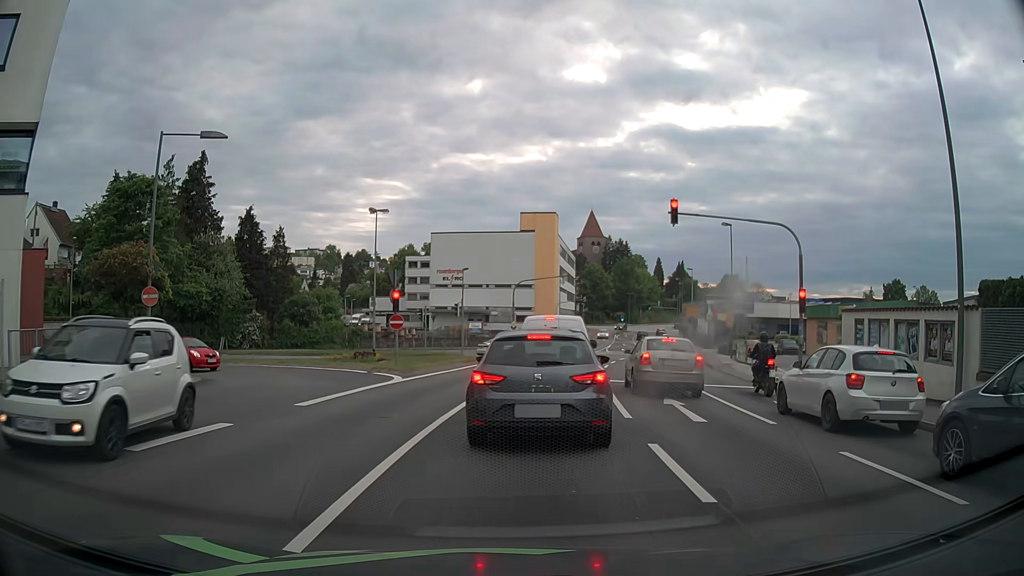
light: Day
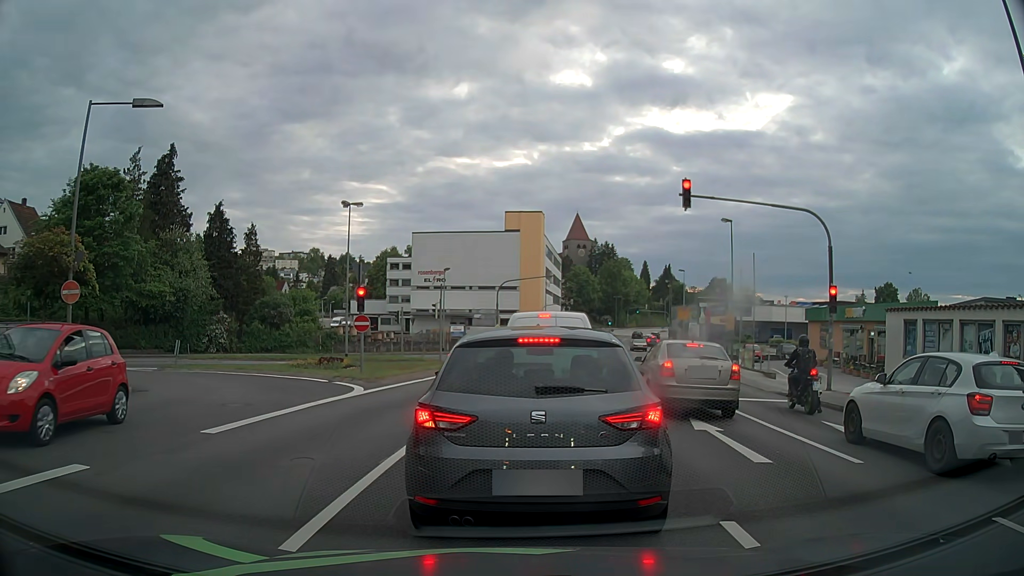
(0.0, +3.5) m; +1°
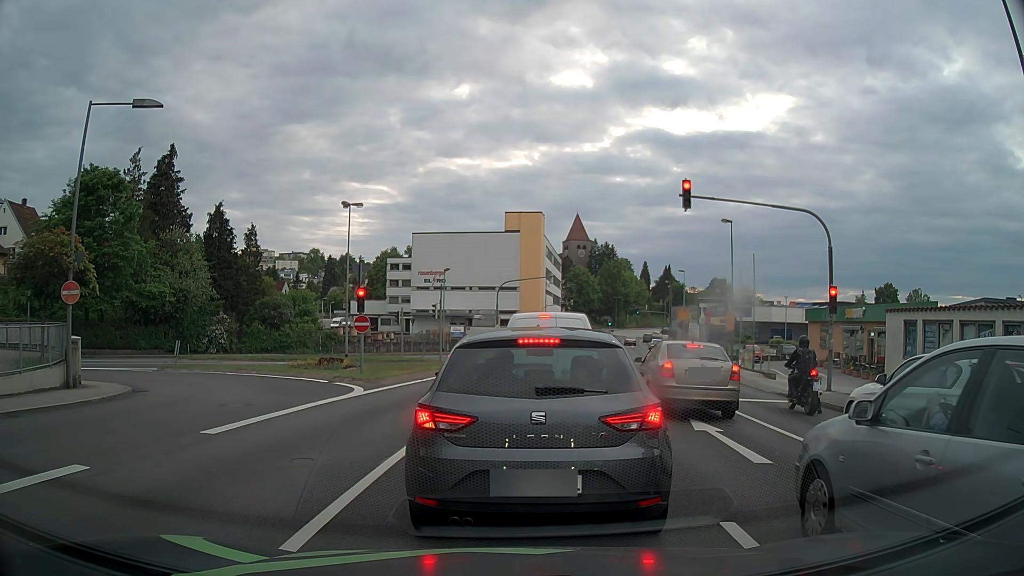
(0.0, +0.1) m; 0°
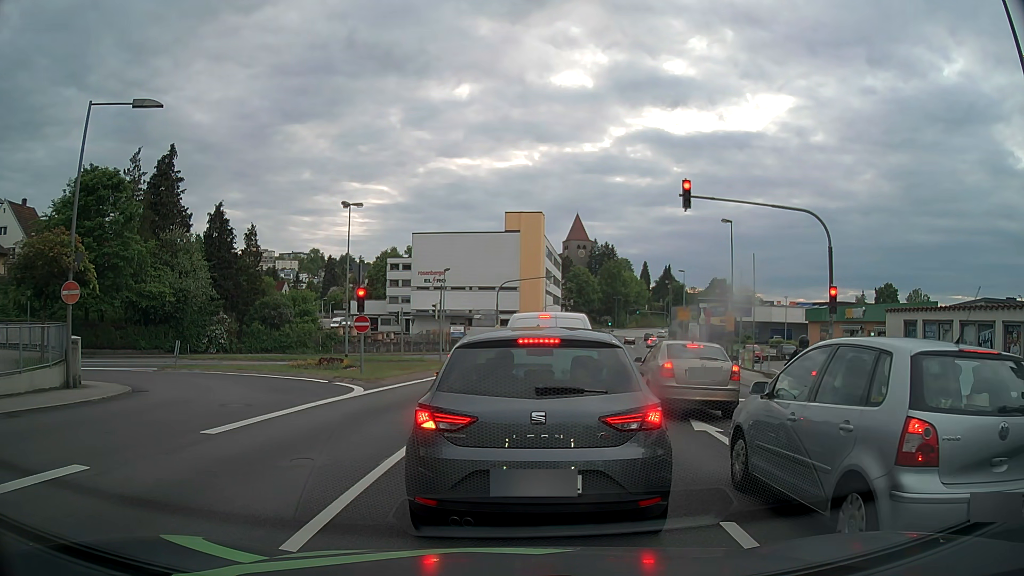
(0.0, 0.0) m; 0°
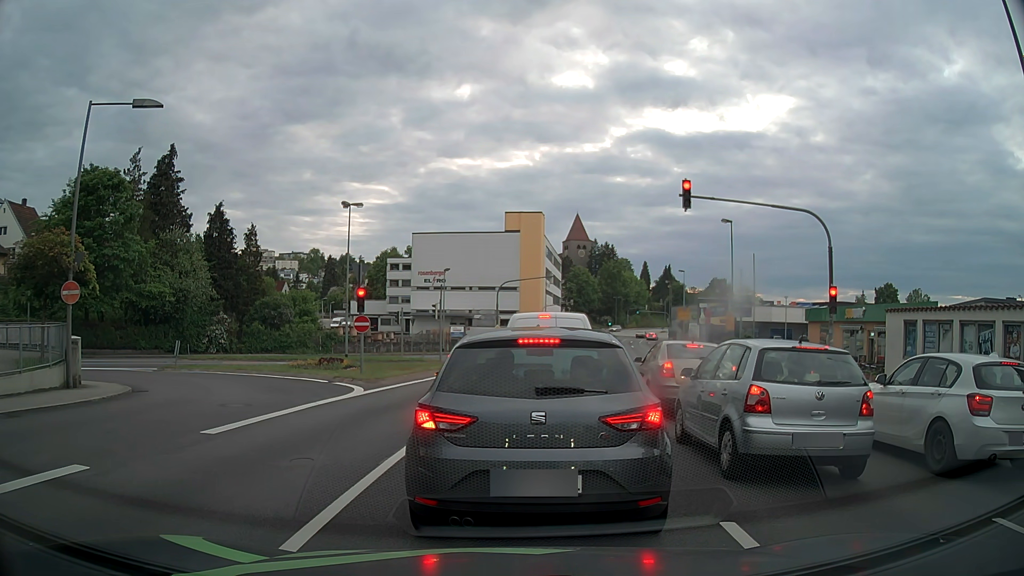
(0.0, 0.0) m; 0°
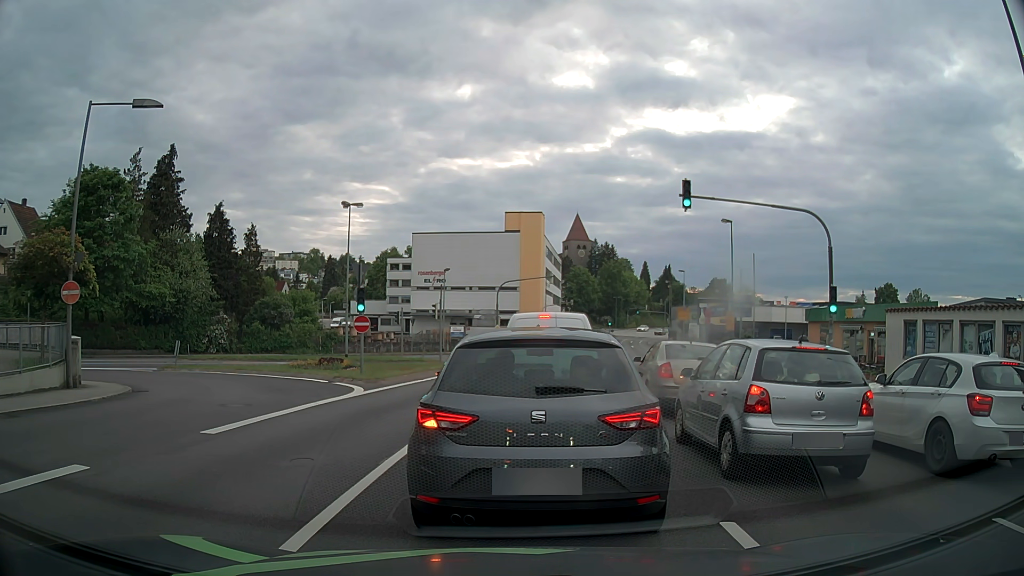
(0.0, 0.0) m; 0°
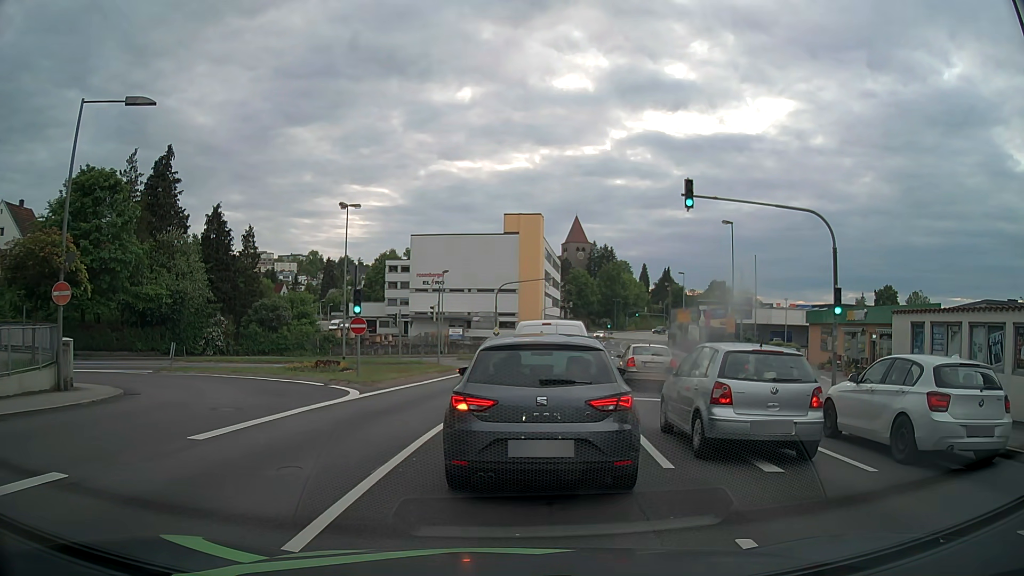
(0.0, +0.4) m; 0°
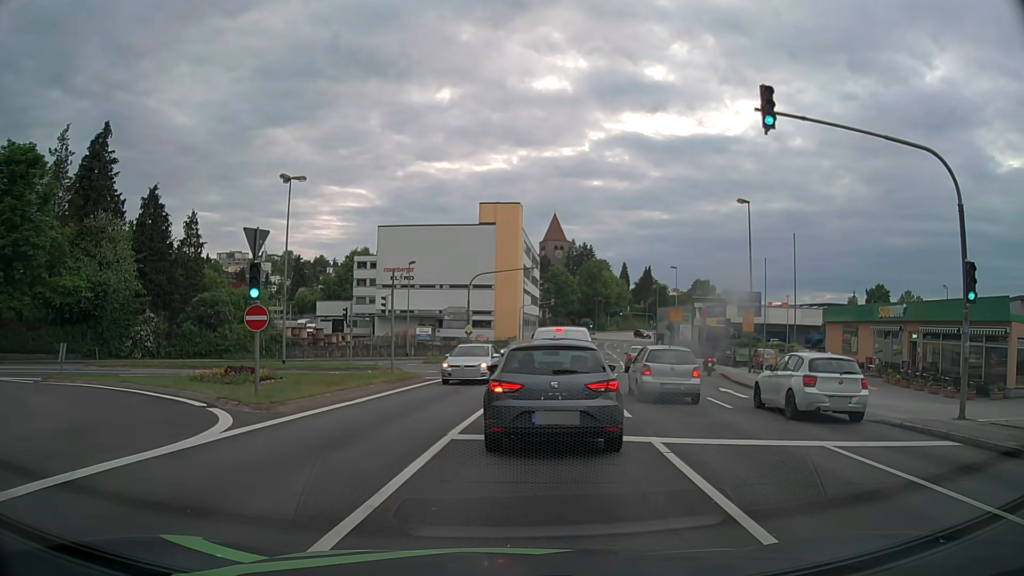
(0.0, +8.2) m; +2°
(0, +10) (+1, +20) (+2, +30) (-1, +39) (-10, +42) (-19, +38) (-26, +31) (-33, +24) (-39, +16) (-46, +8) m
